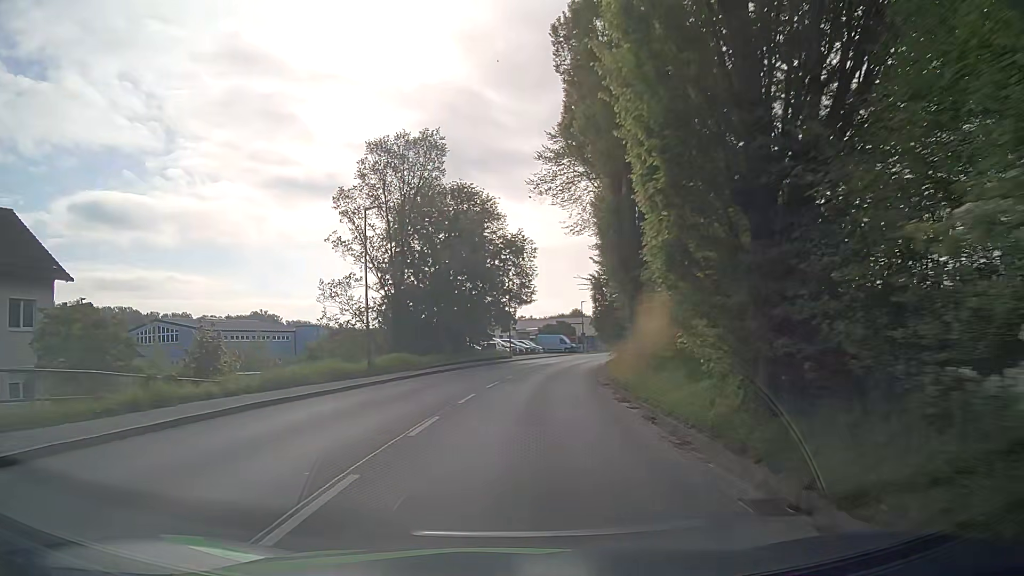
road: tertiary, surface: asphalt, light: Day
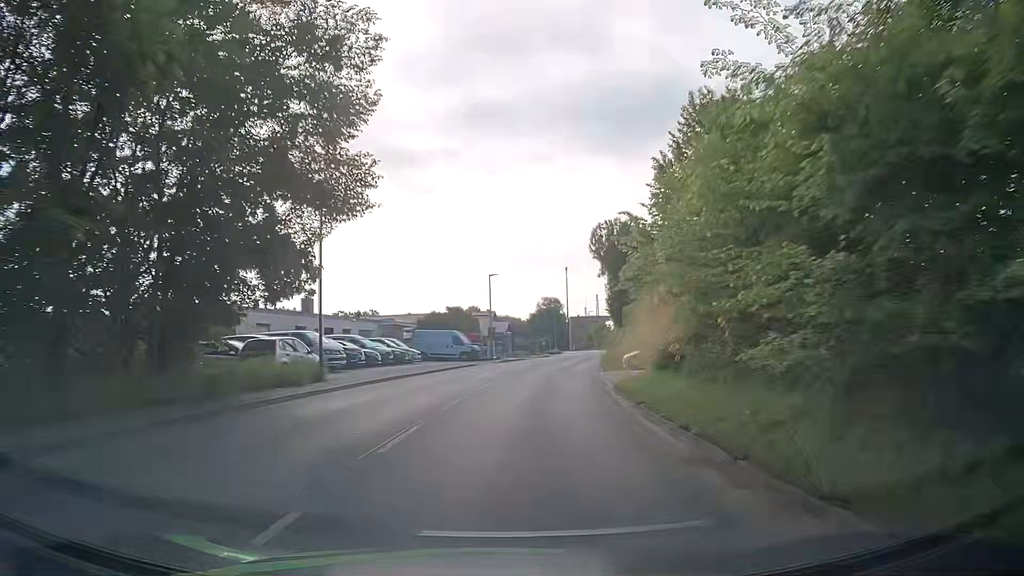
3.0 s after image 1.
(+2.7, +37.3) m; +9°
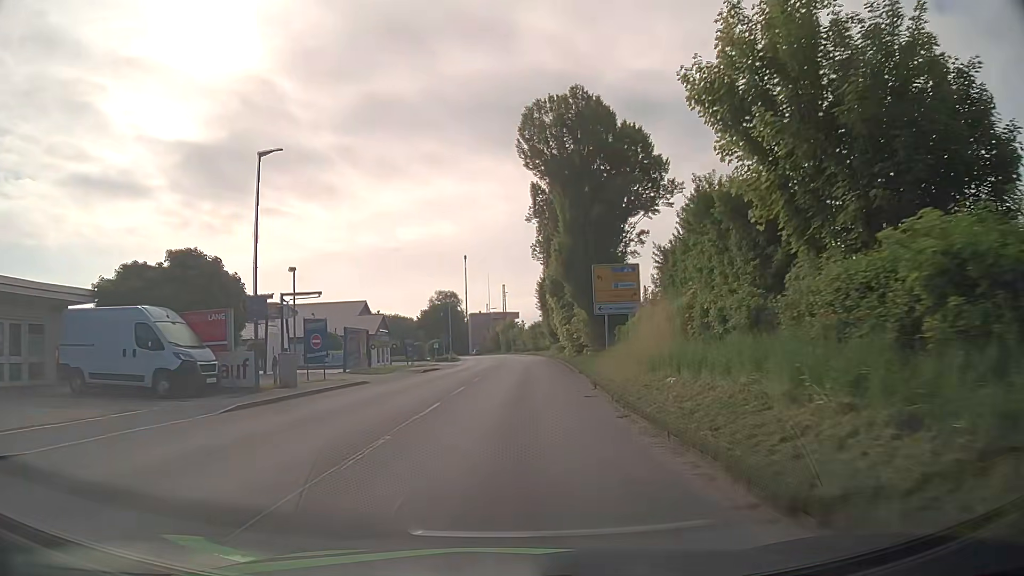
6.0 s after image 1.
(+2.7, +36.8) m; +8°
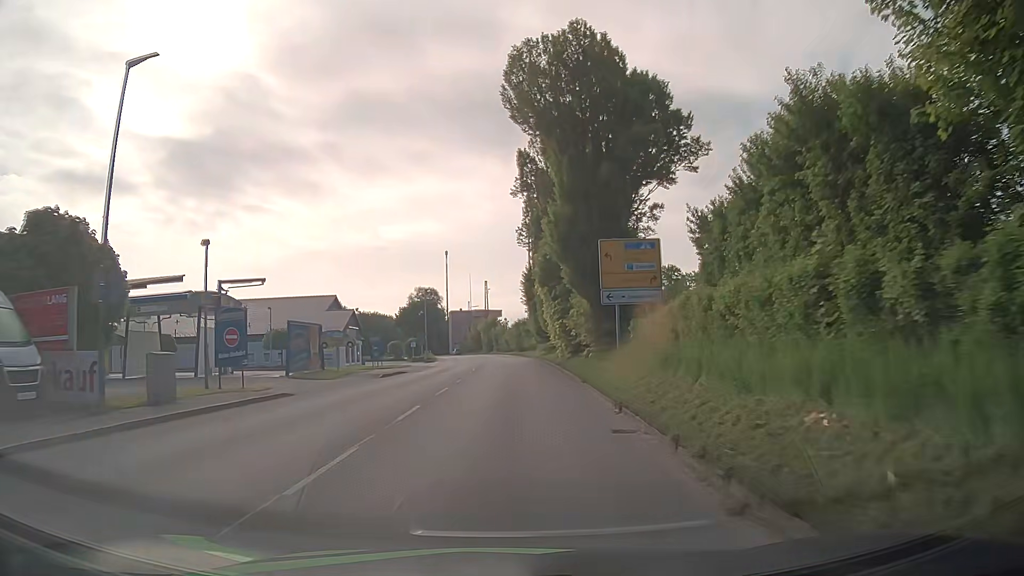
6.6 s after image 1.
(+0.1, +7.3) m; +1°
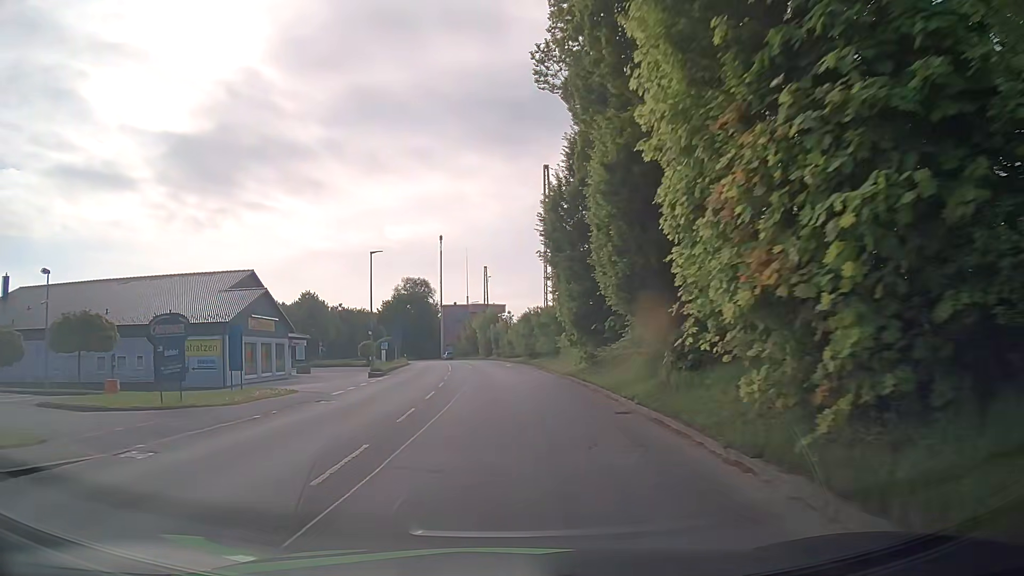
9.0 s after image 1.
(+0.4, +29.4) m; 0°
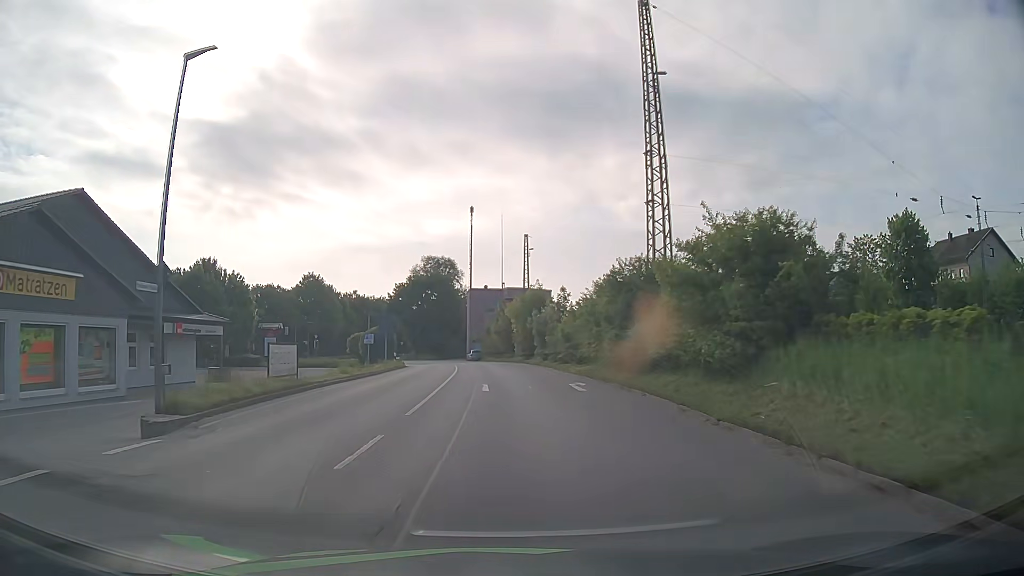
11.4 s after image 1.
(-0.8, +29.5) m; -2°
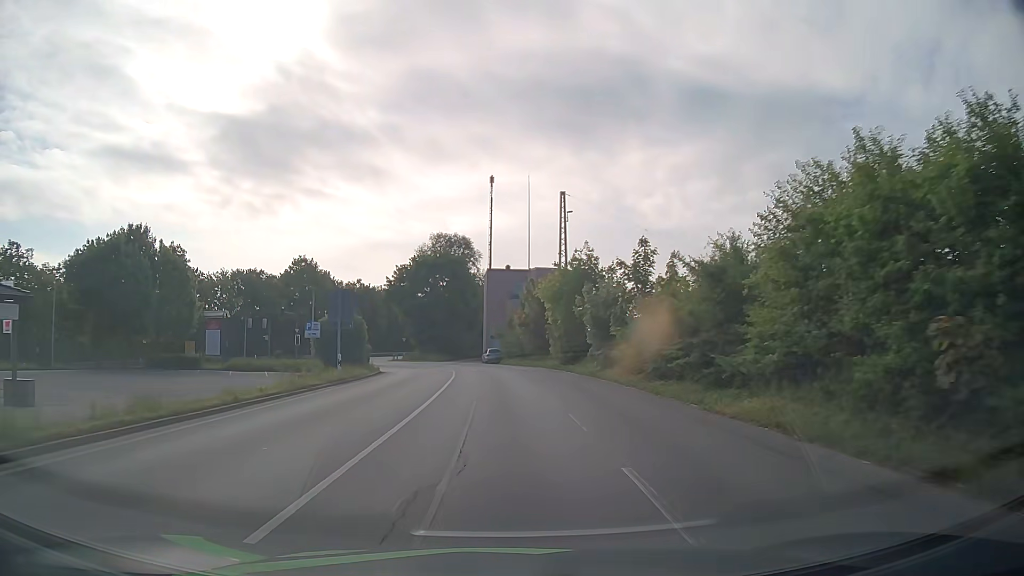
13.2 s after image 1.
(-0.7, +21.8) m; -3°
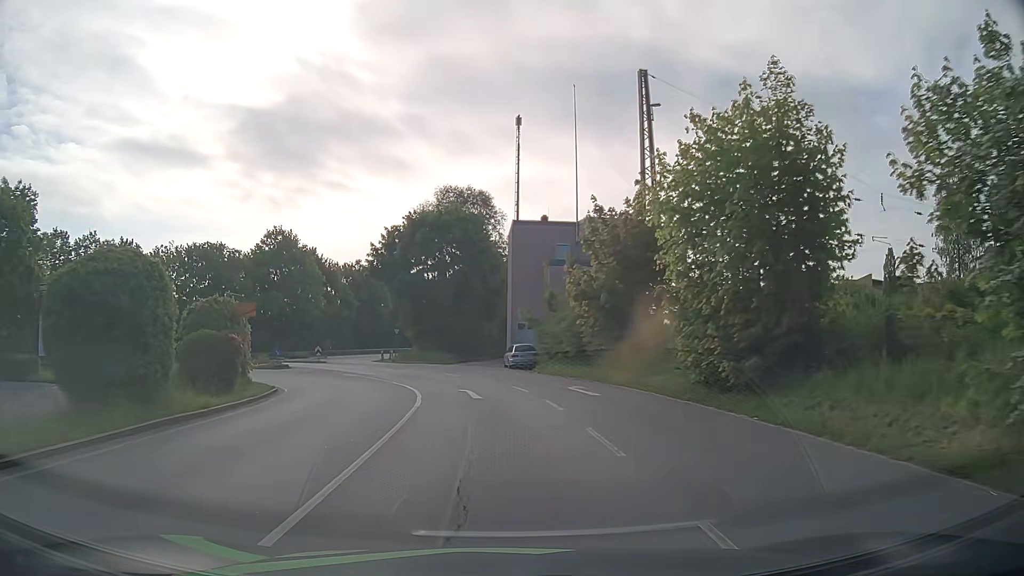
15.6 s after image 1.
(-0.4, +26.3) m; -2°
(0, +10) (-1, +20) (-3, +30) (-7, +39) (-12, +47) (-20, +54) (-29, +55) (-38, +51) (-45, +43) (-50, +35) m
